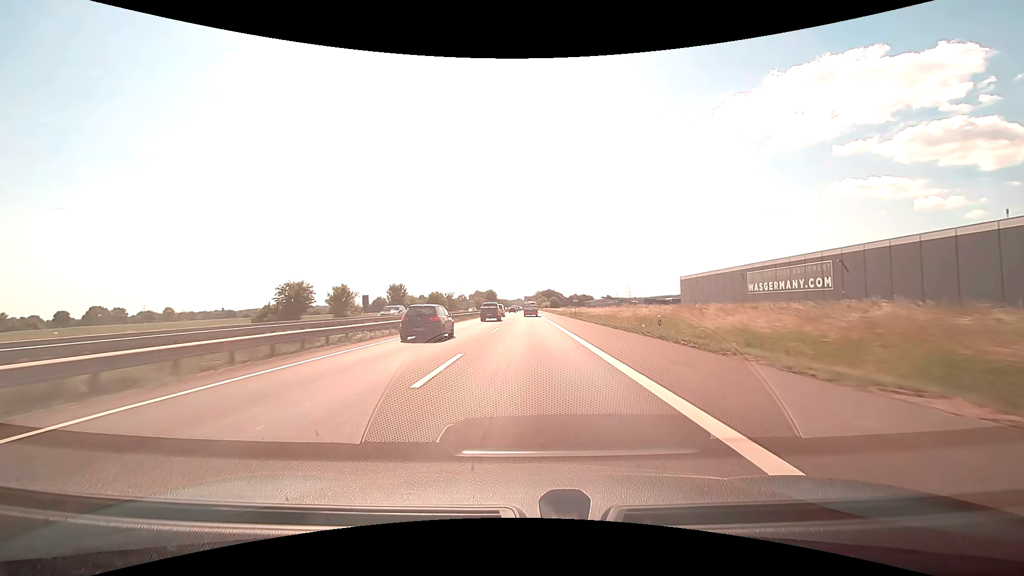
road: motorway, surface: asphalt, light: Day
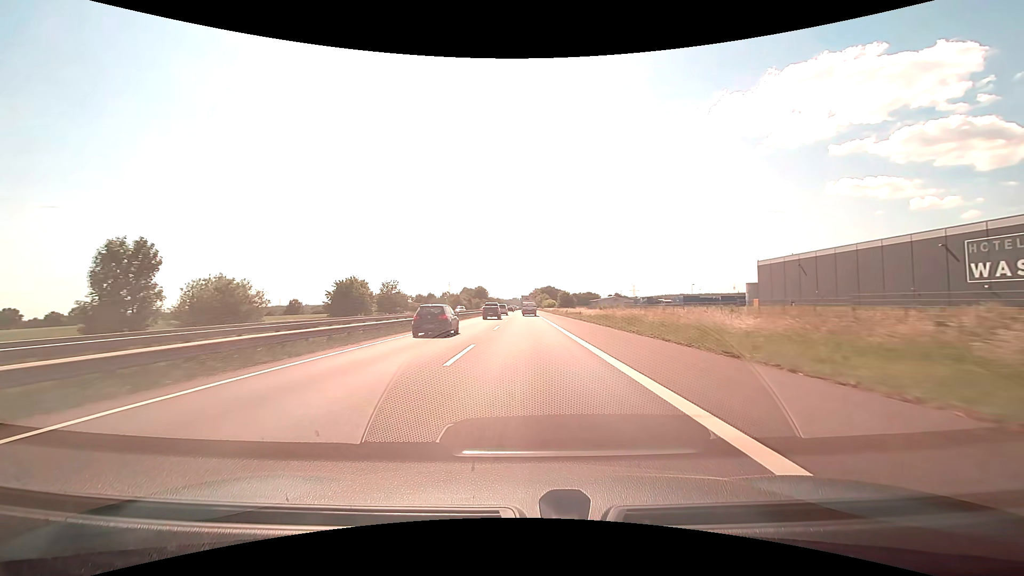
(+0.3, +68.1) m; 0°
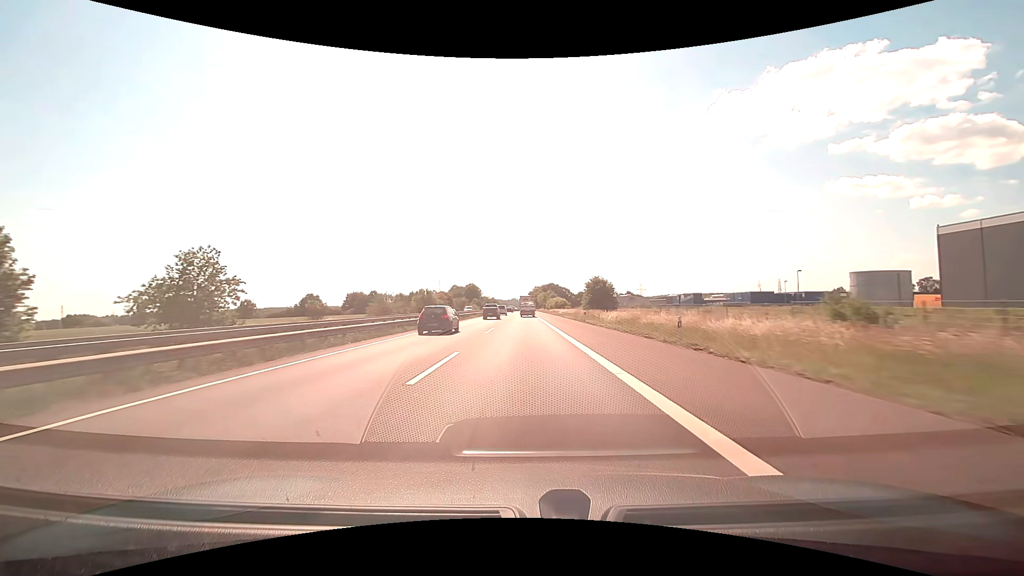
(+0.2, +56.1) m; 0°
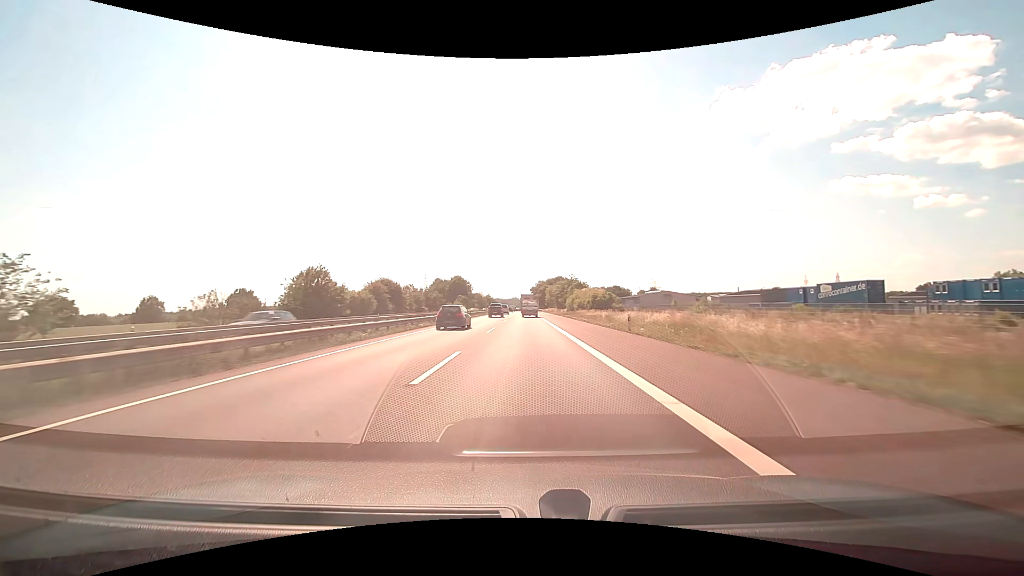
(-0.4, +71.9) m; 0°
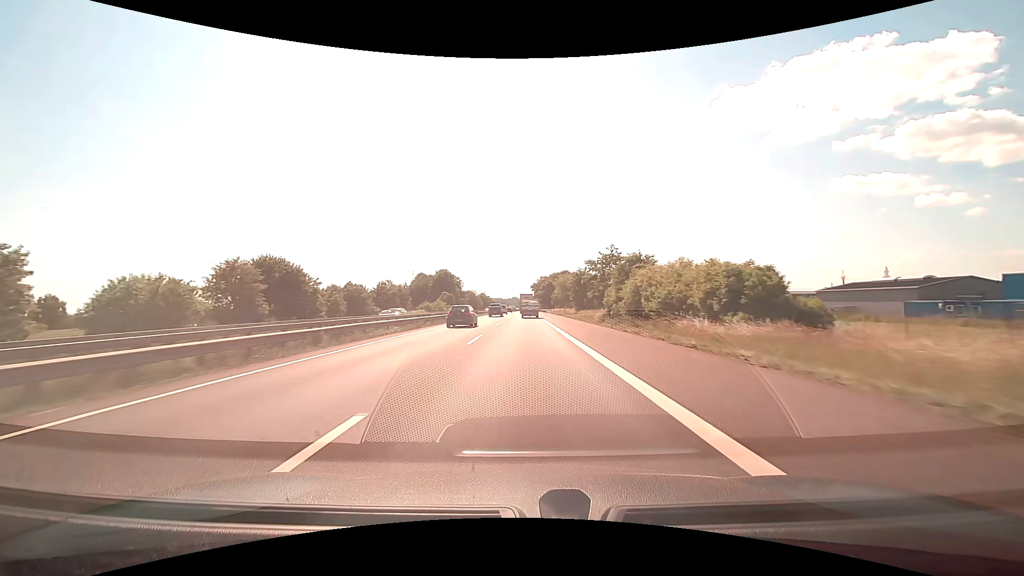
(-0.1, +44.0) m; 0°
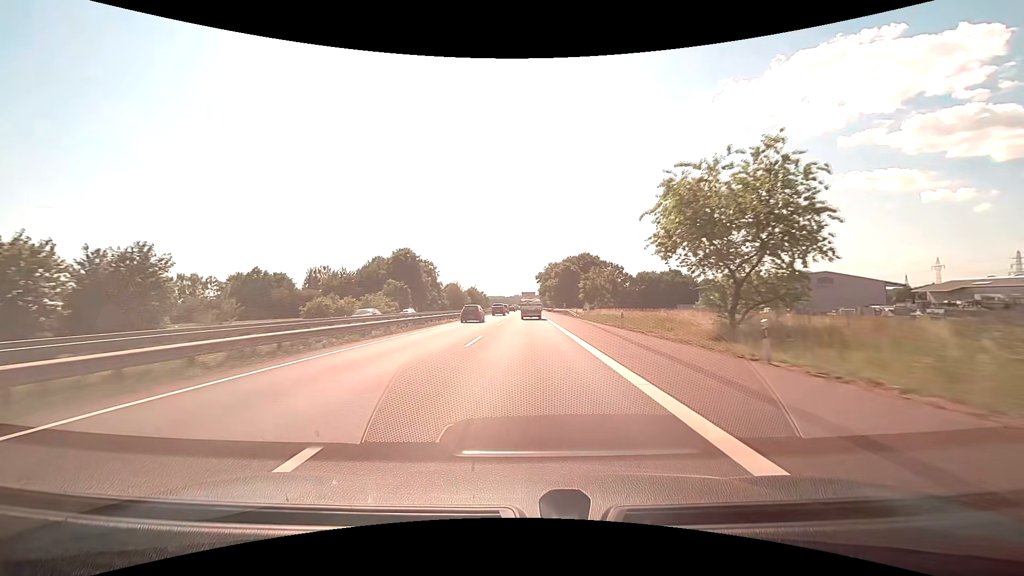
(-0.1, +72.7) m; 0°
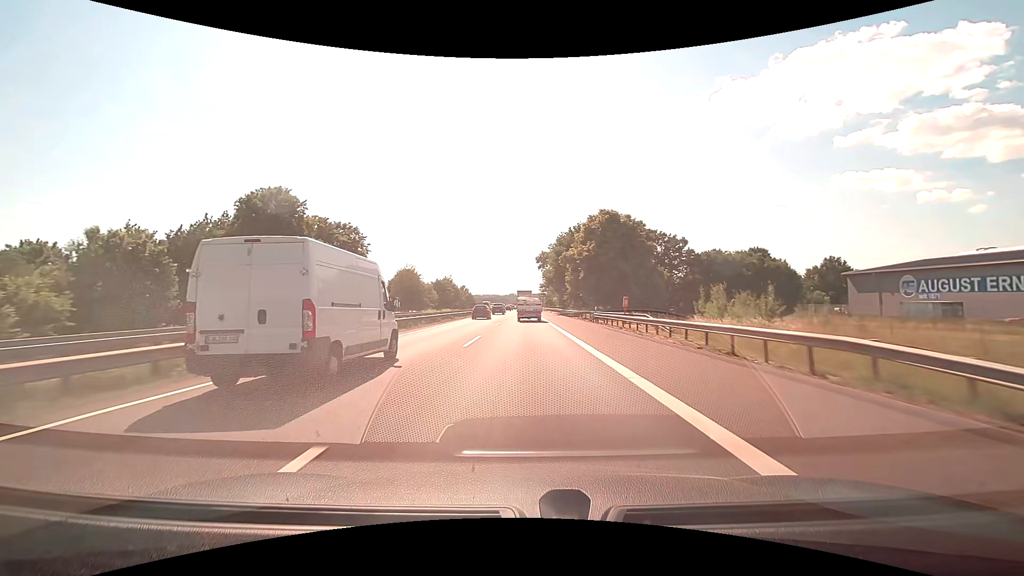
(+0.2, +71.1) m; +1°
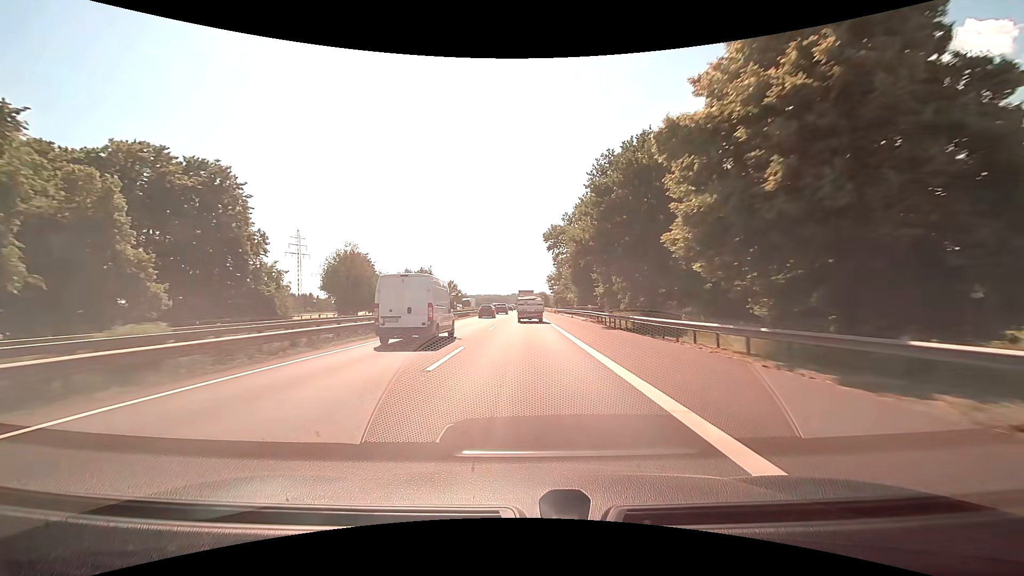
(-0.2, +42.1) m; 0°
(0, +10) (0, +20) (0, +30) (0, +40) (0, +50) (0, +60) (0, +70) (0, +80) (0, +90) (0, +100) m
